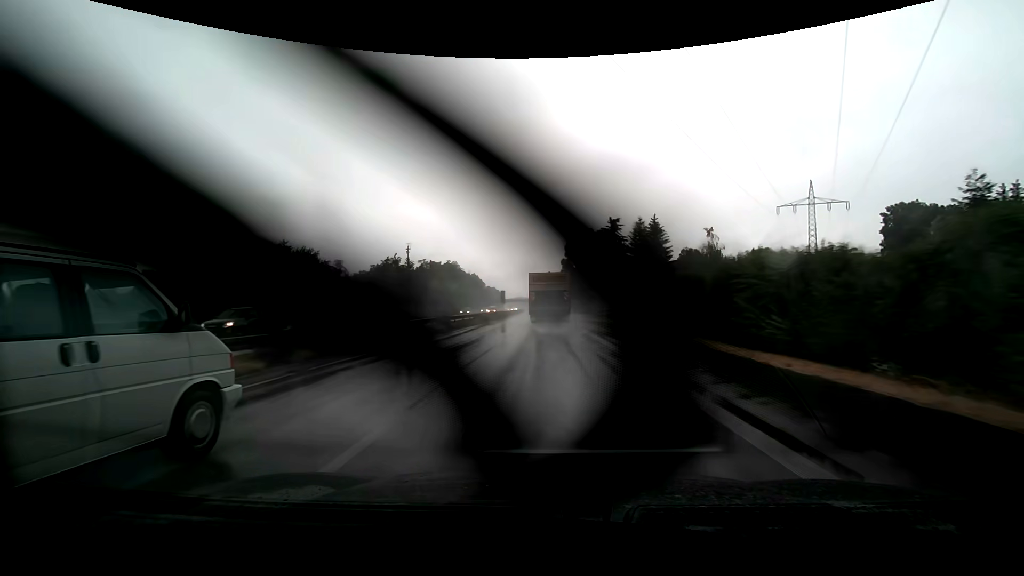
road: trunk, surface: asphalt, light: Day
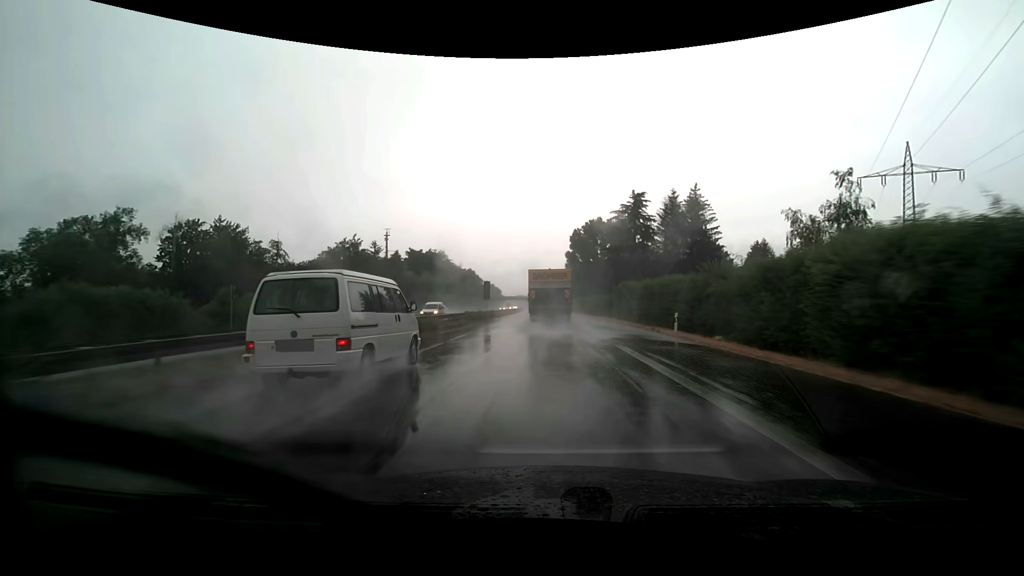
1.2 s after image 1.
(-0.1, +27.1) m; 0°
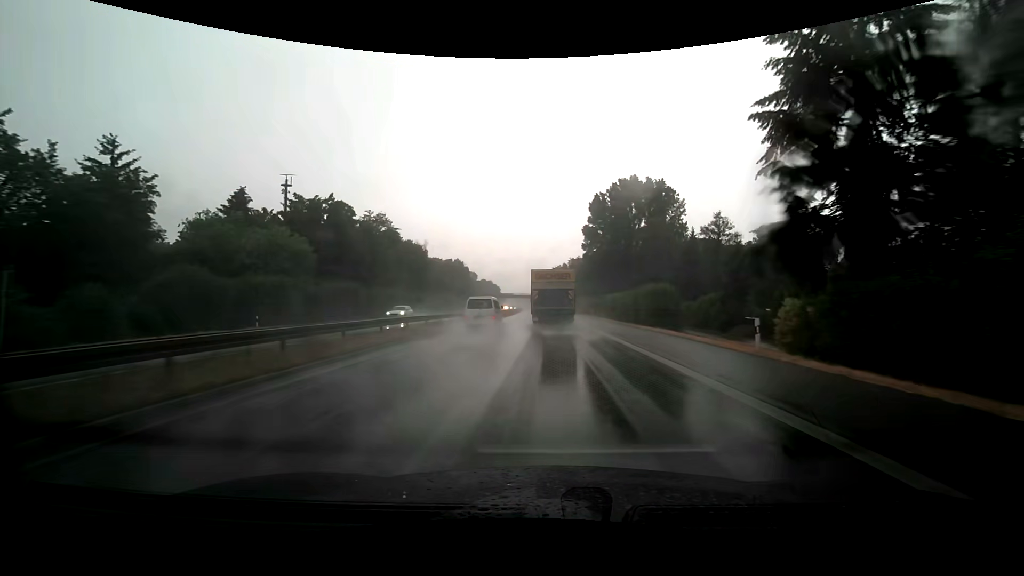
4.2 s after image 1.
(-0.4, +64.4) m; -1°
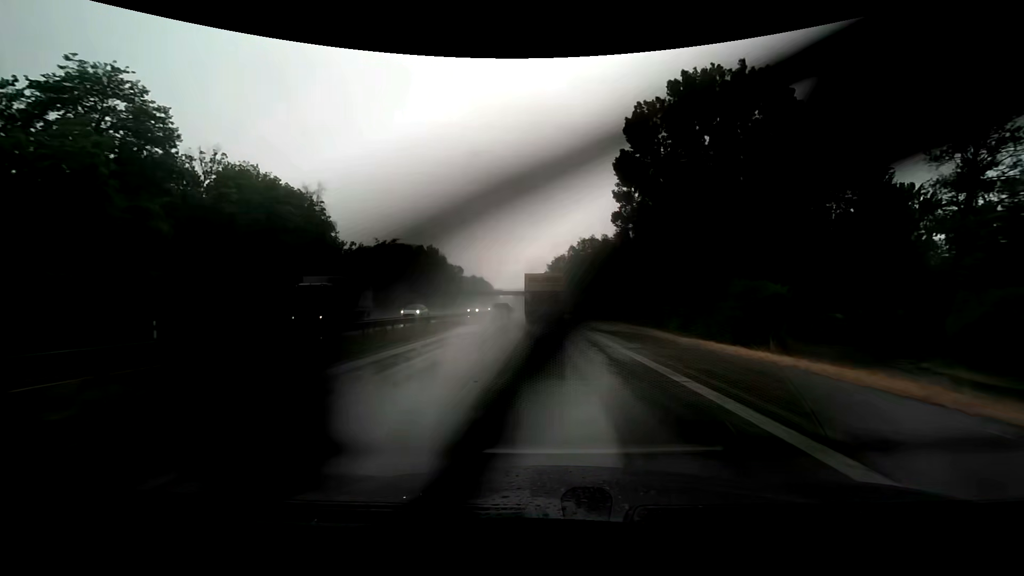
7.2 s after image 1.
(+0.4, +61.2) m; 0°
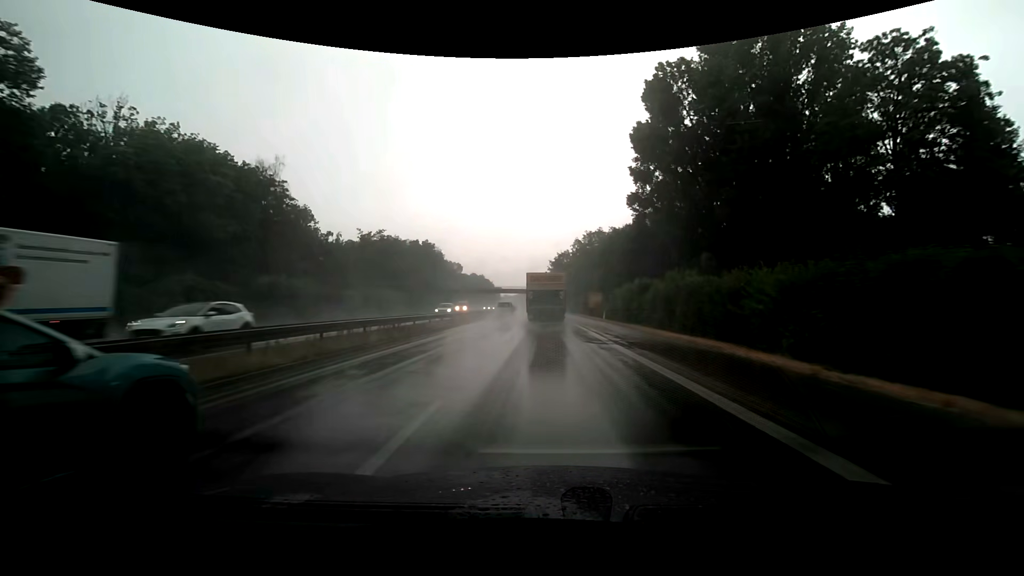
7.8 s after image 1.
(-0.1, +12.0) m; 0°
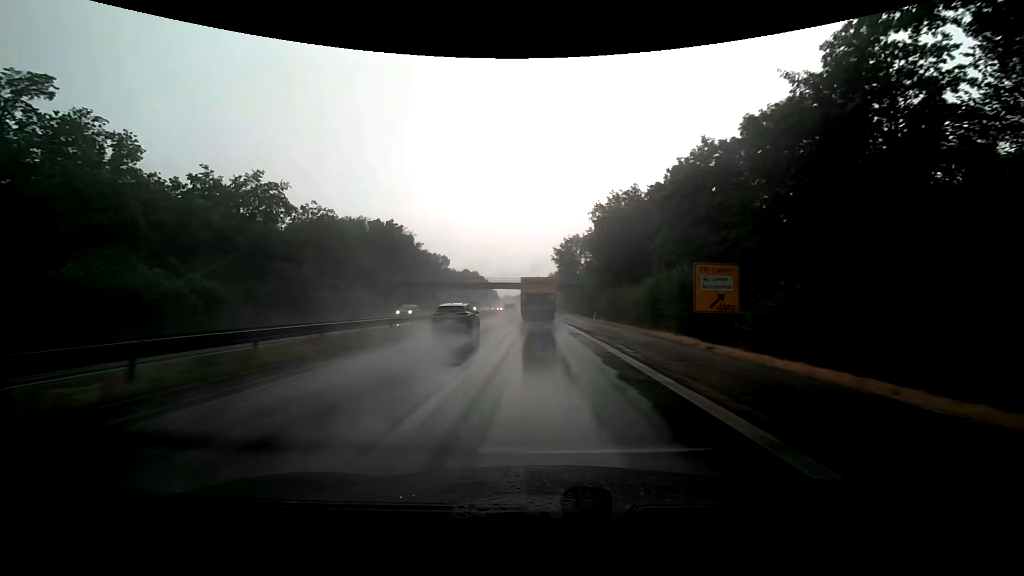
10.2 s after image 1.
(-0.2, +47.4) m; 0°
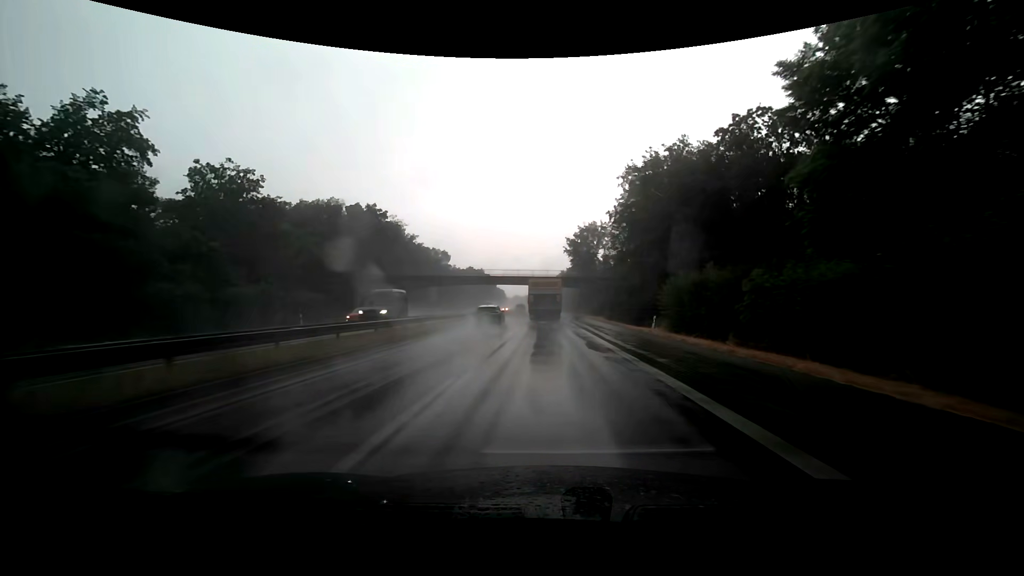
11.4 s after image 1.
(-0.2, +23.6) m; -1°
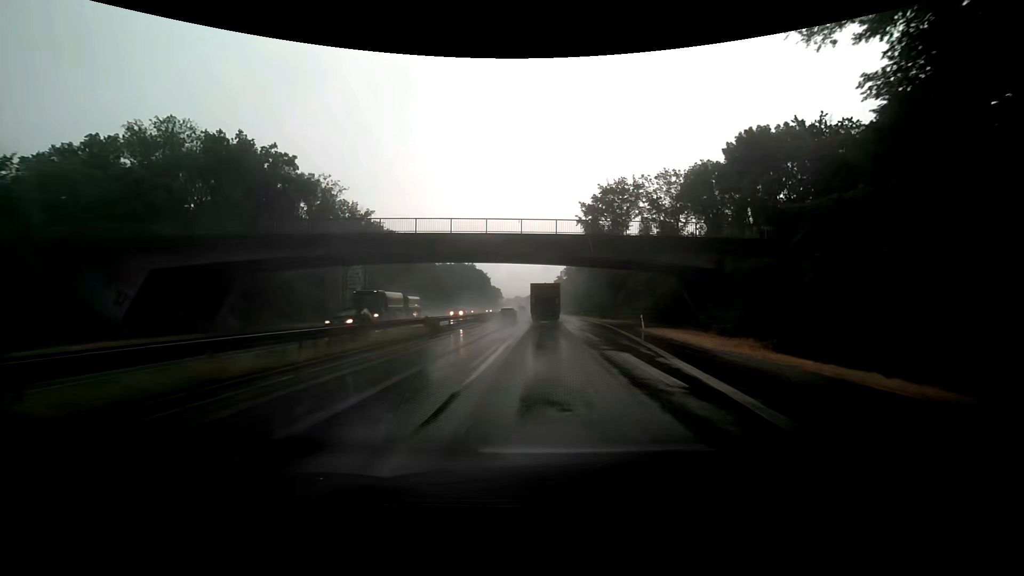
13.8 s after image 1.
(-0.1, +47.3) m; 0°
(0, +10) (0, +20) (0, +30) (0, +40) (0, +50) (0, +60) (0, +70) (0, +80) (0, +90) (0, +100) m
